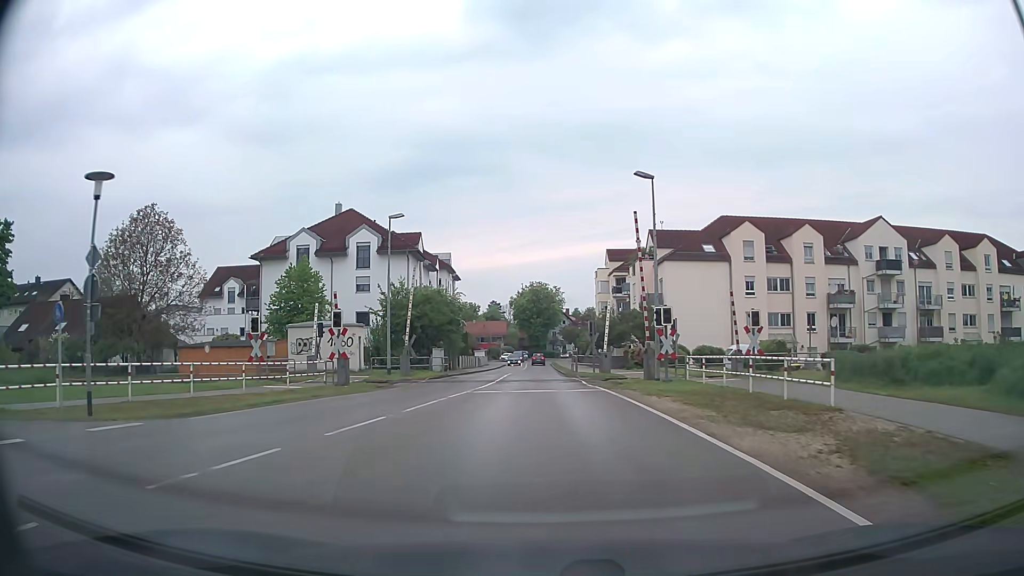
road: tertiary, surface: asphalt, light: Day
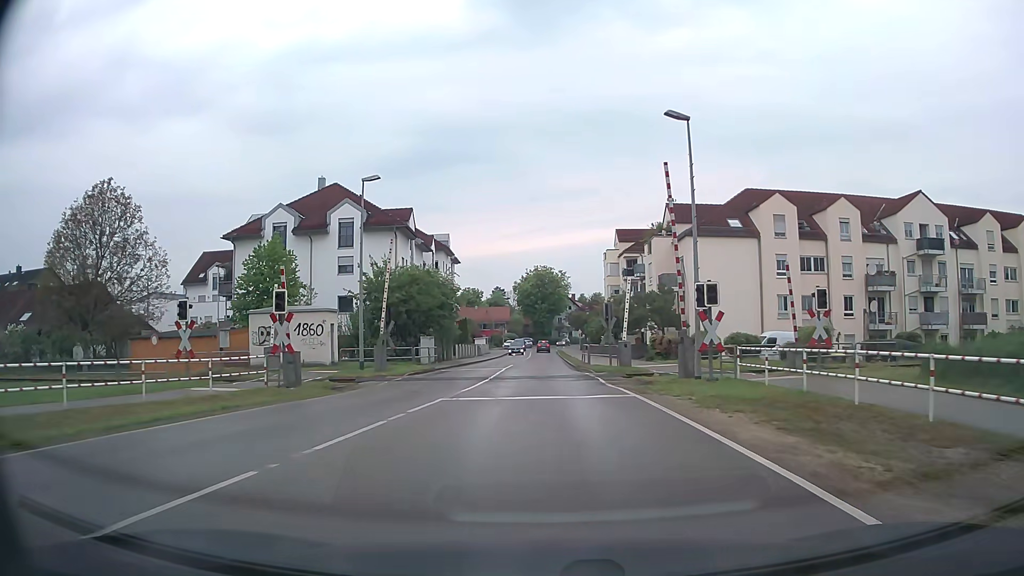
(0.0, +6.3) m; 0°
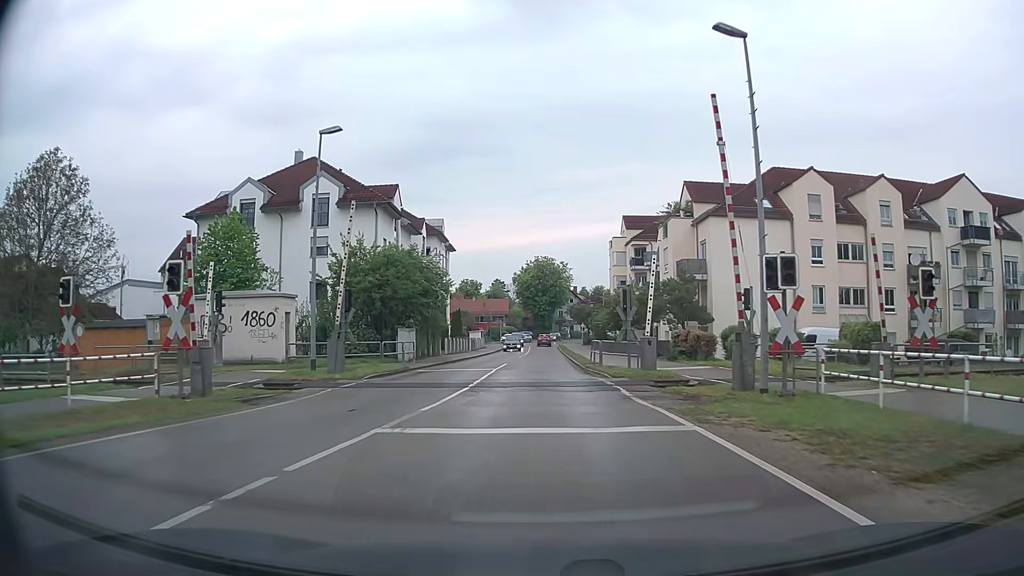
(0.0, +6.3) m; 0°
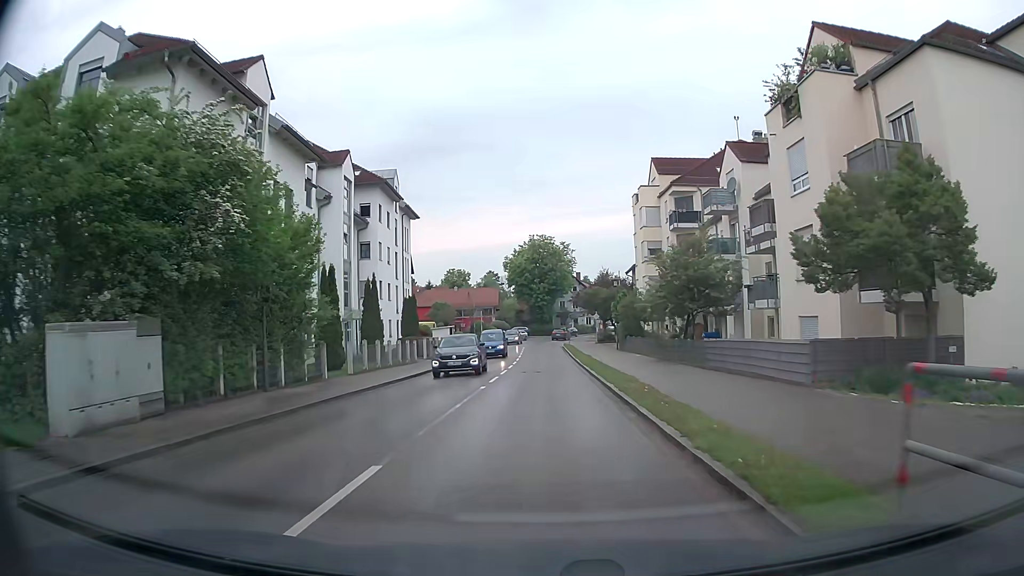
(+0.1, +25.2) m; +1°
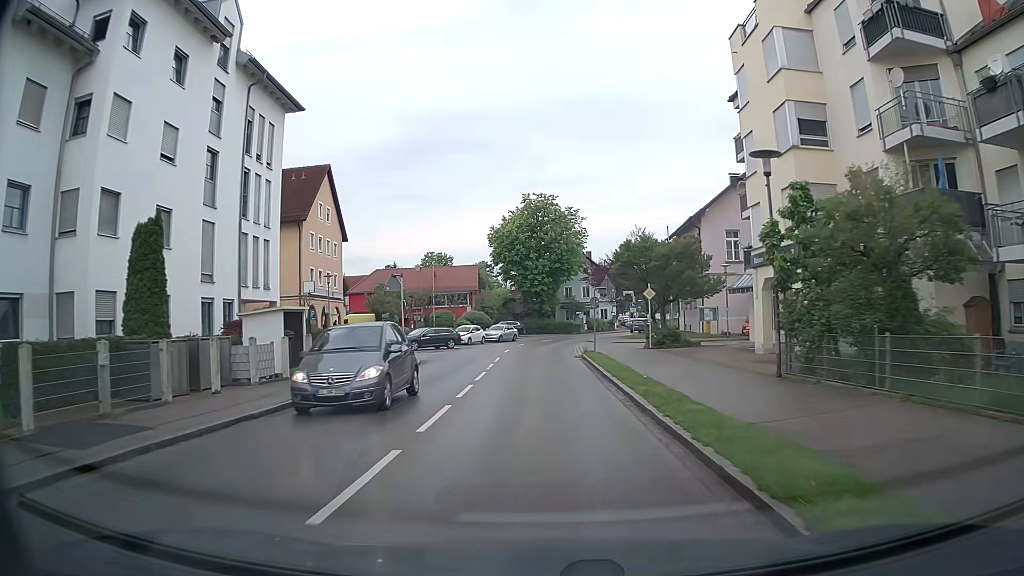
(0.0, +33.4) m; 0°
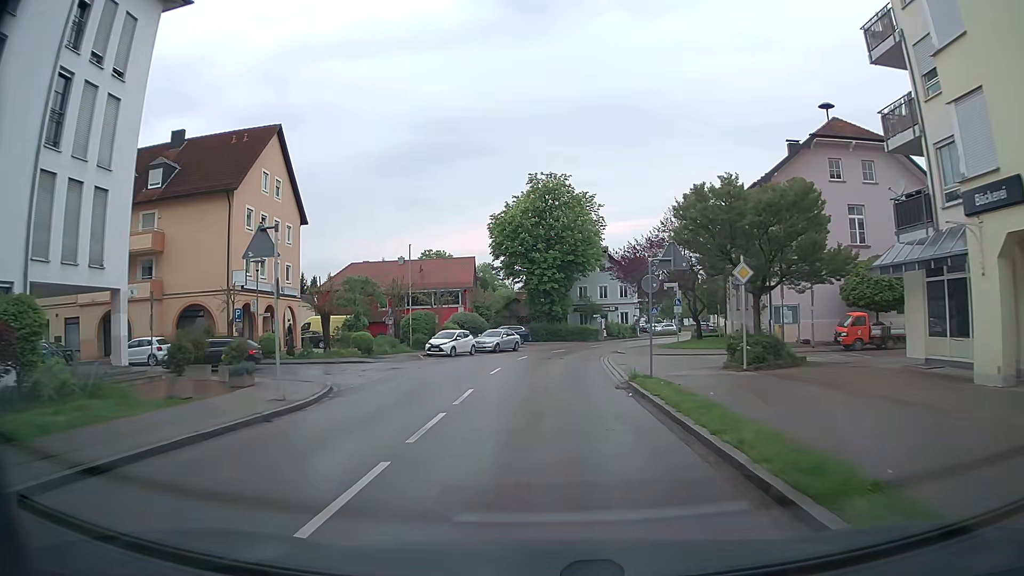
(-0.1, +13.9) m; -1°
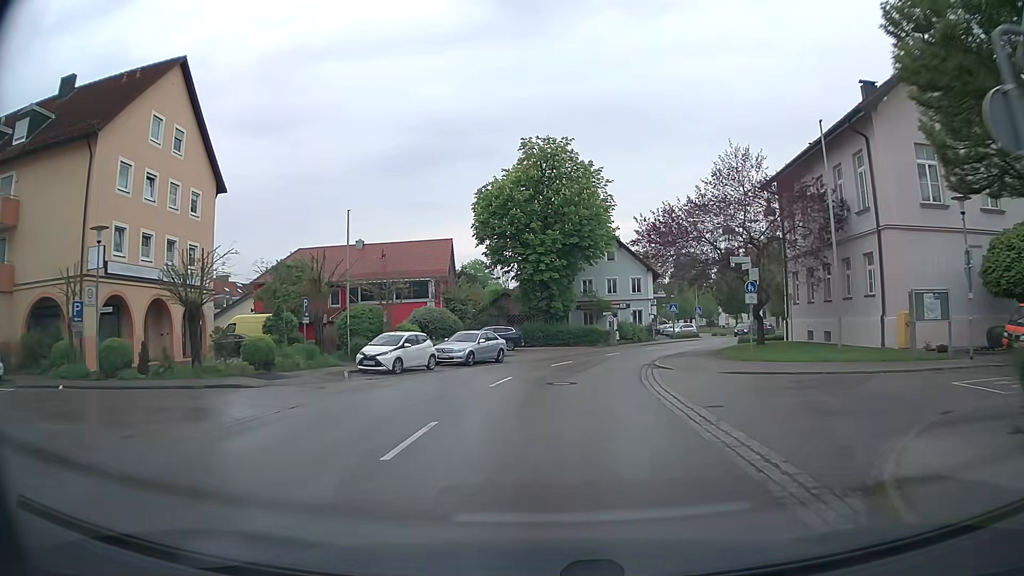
(+0.1, +13.8) m; +1°
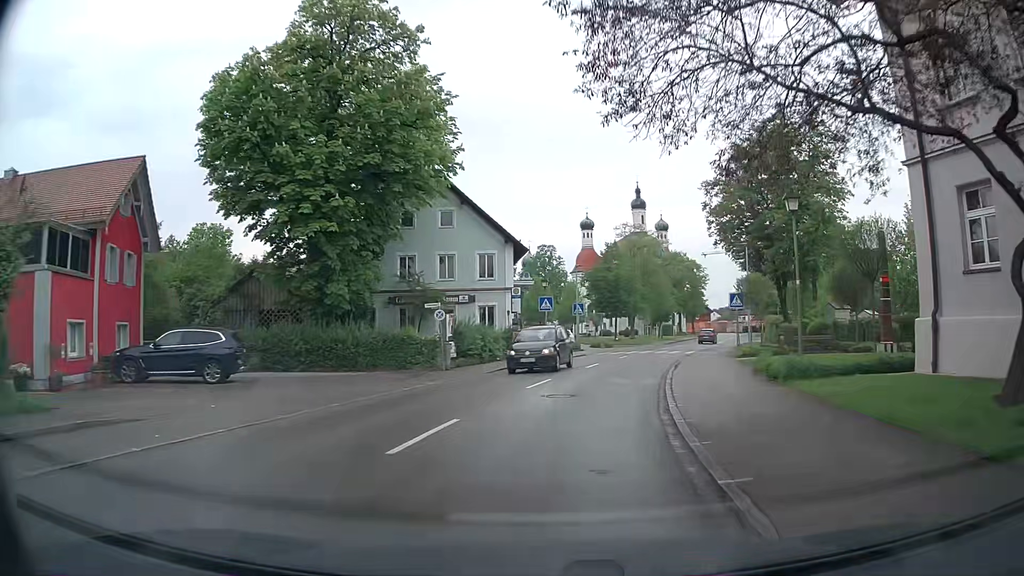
(+2.2, +25.7) m; +13°
(+1, +10) (+2, +20) (+4, +30) (+7, +39) (+10, +49) (+13, +58) (+17, +68) (+20, +77) (+23, +86) (+27, +96) m
